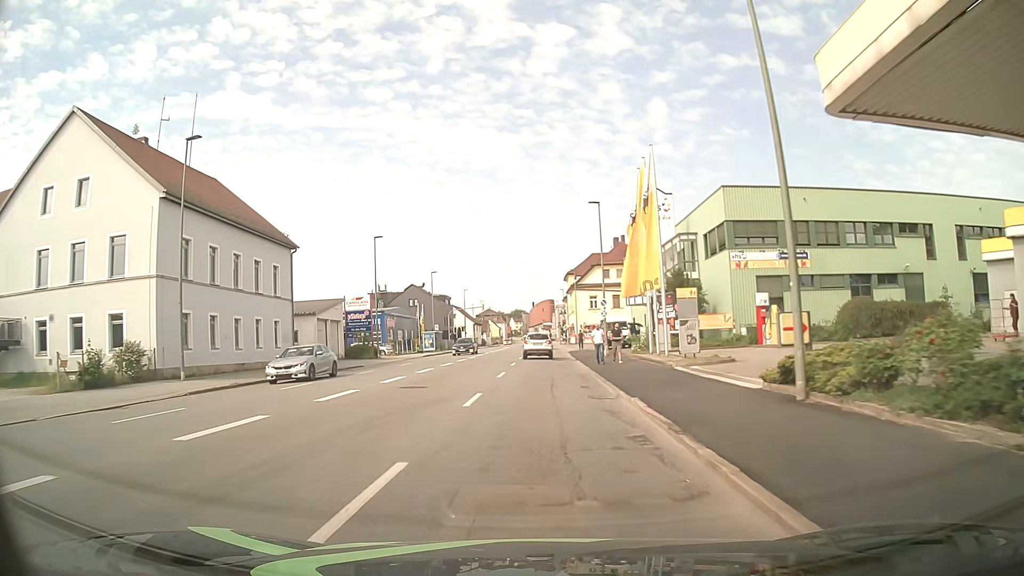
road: tertiary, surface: asphalt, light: Day
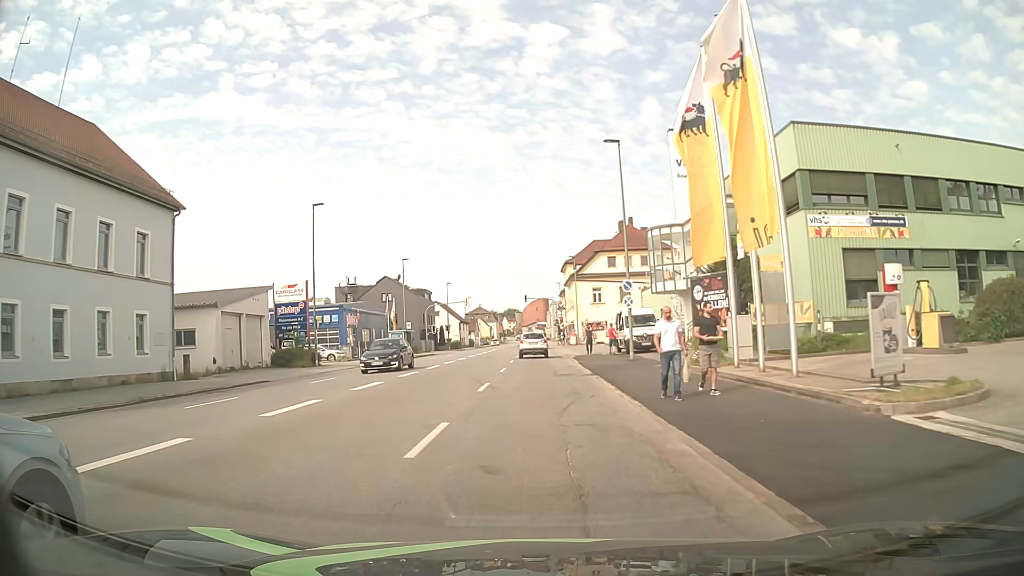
(0.0, +14.9) m; 0°
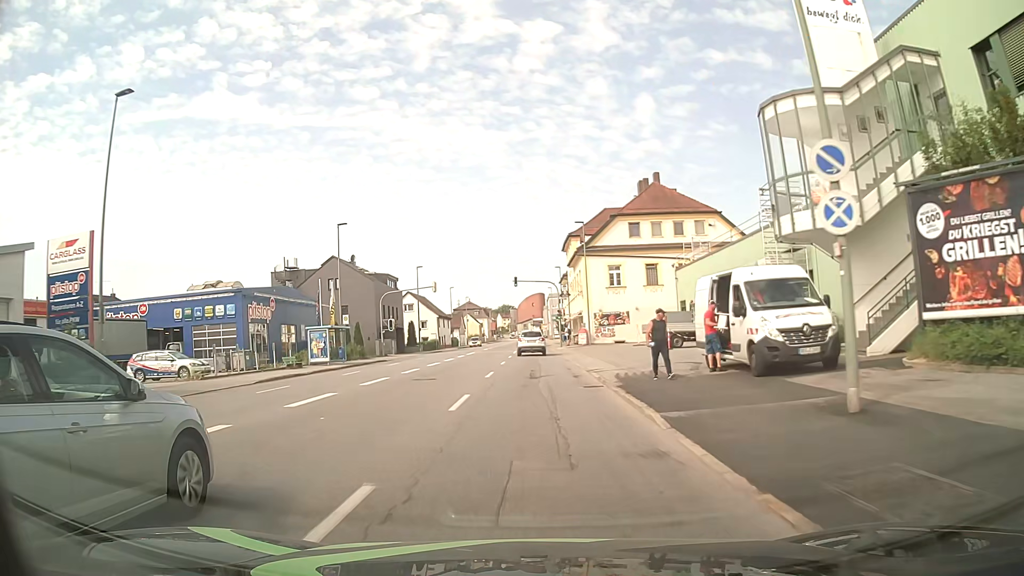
(0.0, +22.4) m; +1°
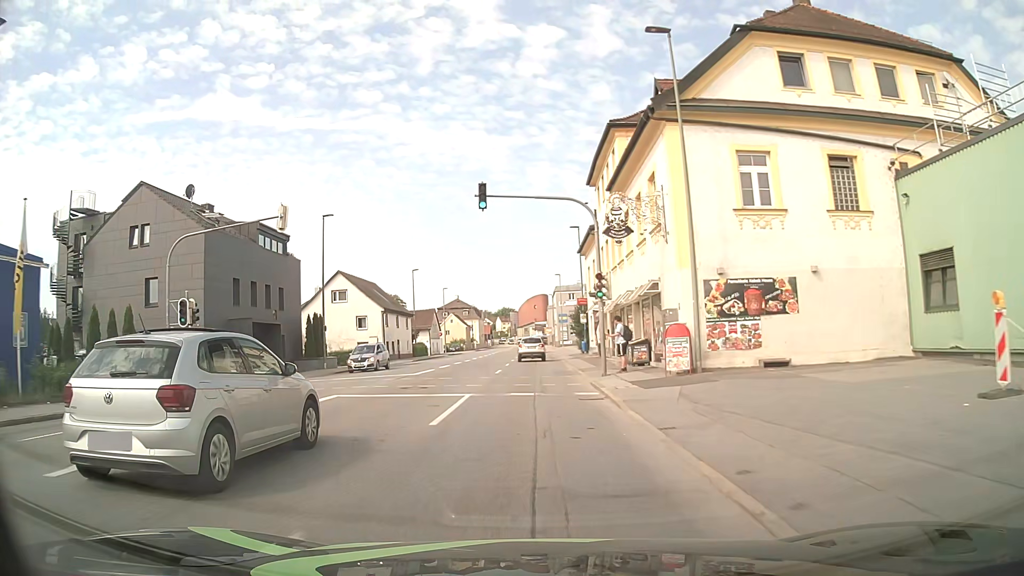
(-0.7, +37.6) m; -1°
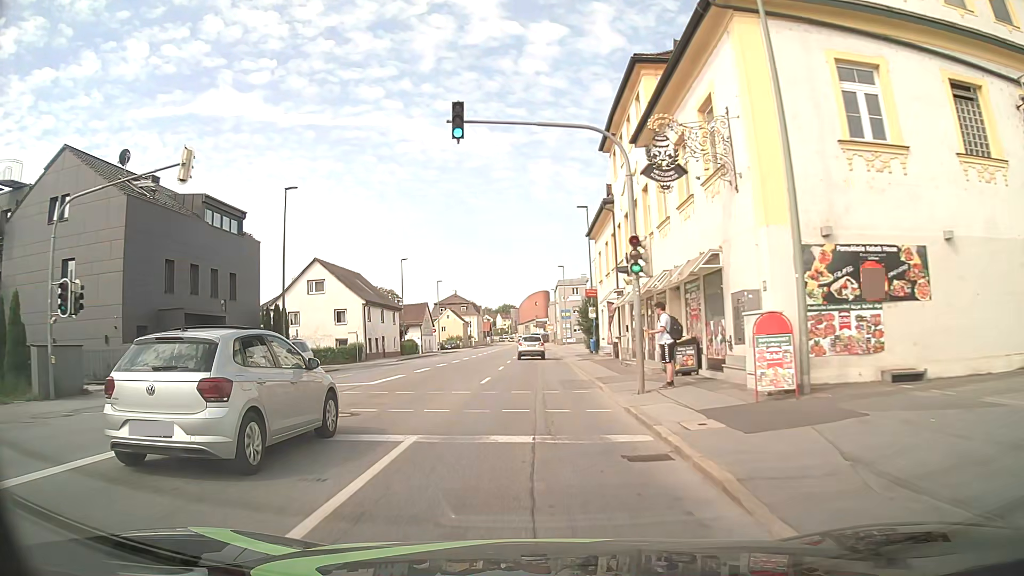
(0.0, +7.6) m; 0°
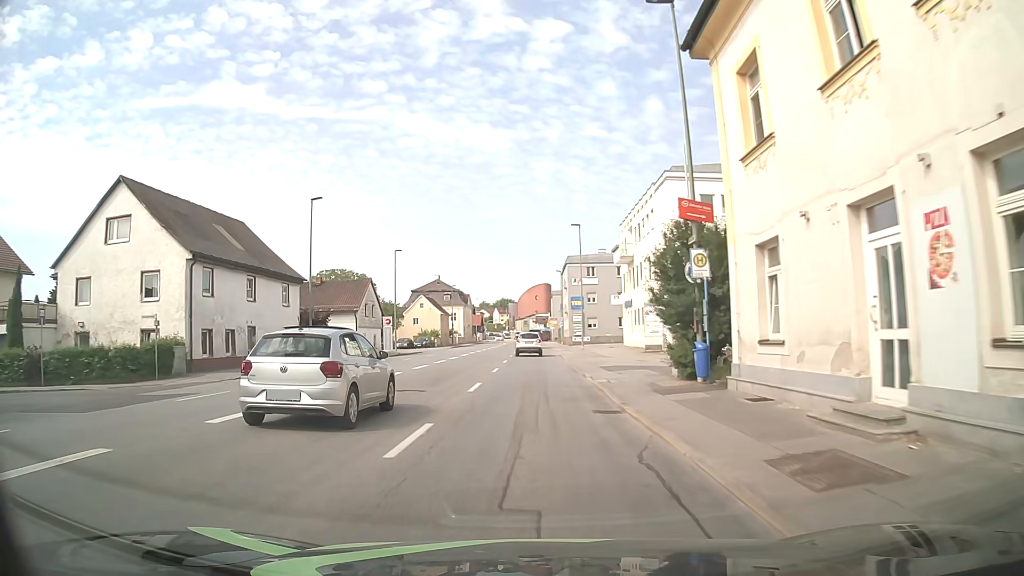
(-0.2, +30.5) m; 0°
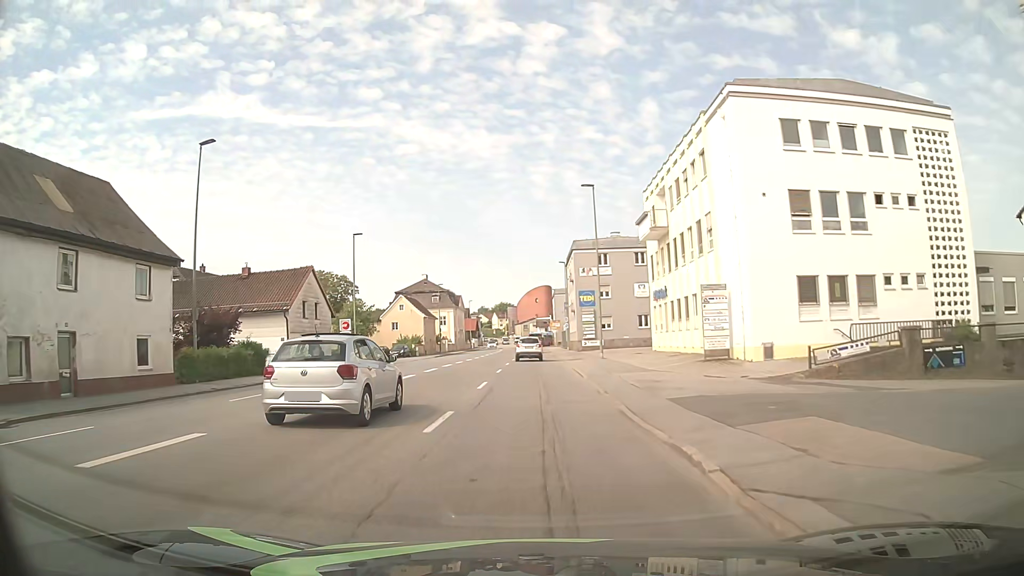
(0.0, +15.4) m; 0°
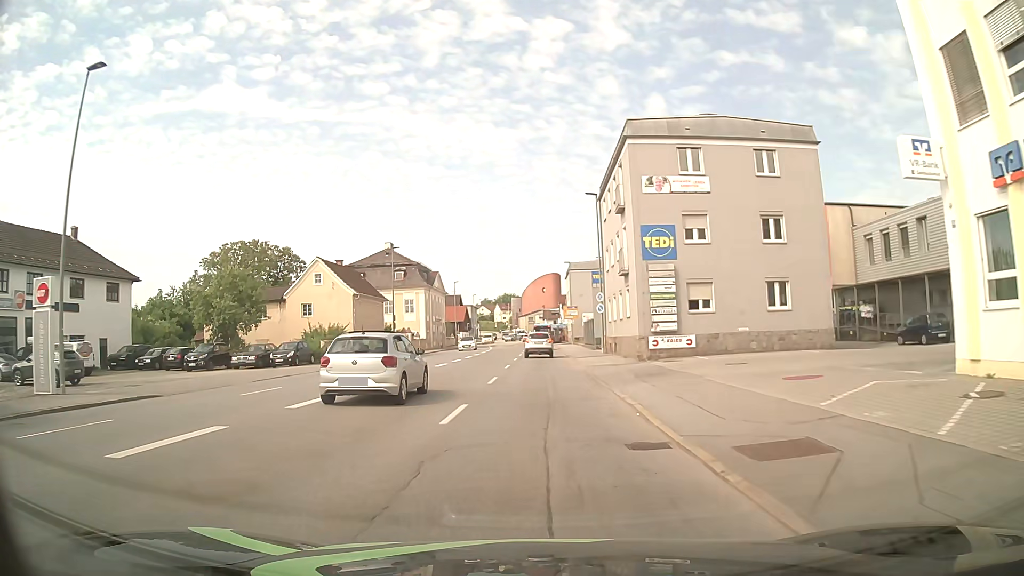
(-0.1, +35.5) m; 0°
(0, +10) (0, +20) (0, +30) (0, +40) (0, +50) (0, +60) (0, +70) (0, +80) (0, +90) (0, +100) m
